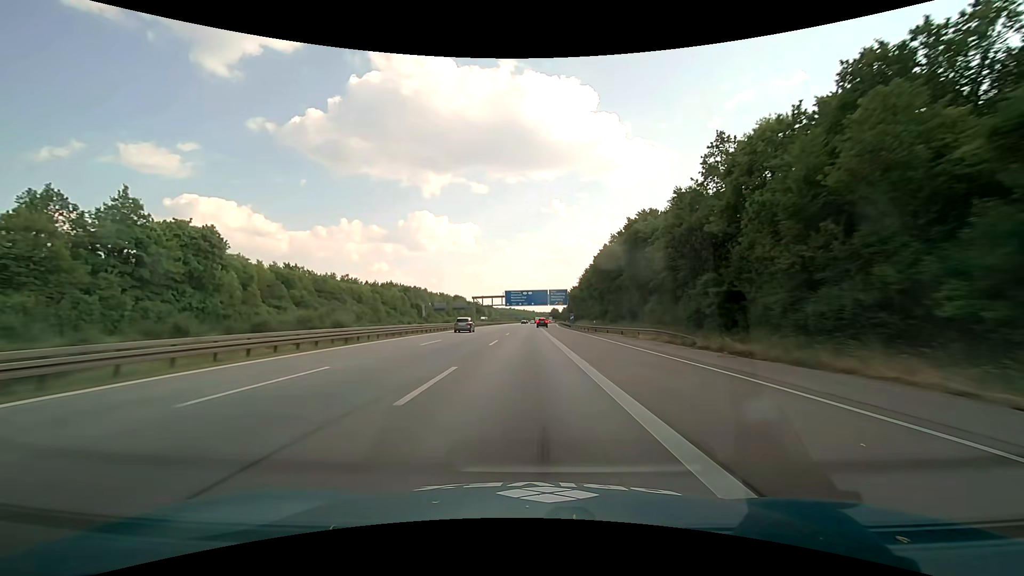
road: motorway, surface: asphalt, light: Day
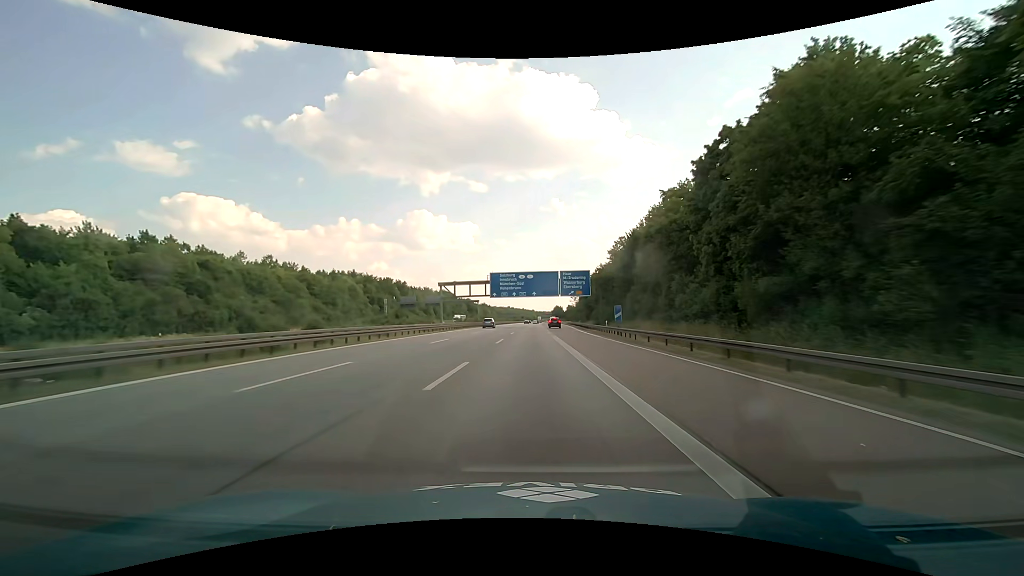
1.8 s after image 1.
(0.0, +52.6) m; 0°
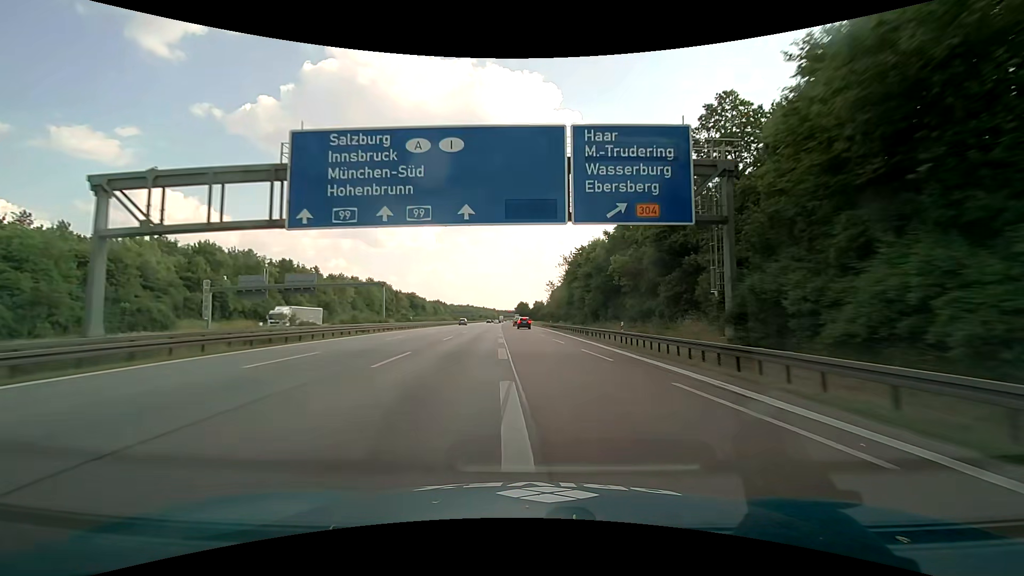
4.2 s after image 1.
(+1.9, +66.7) m; +4°
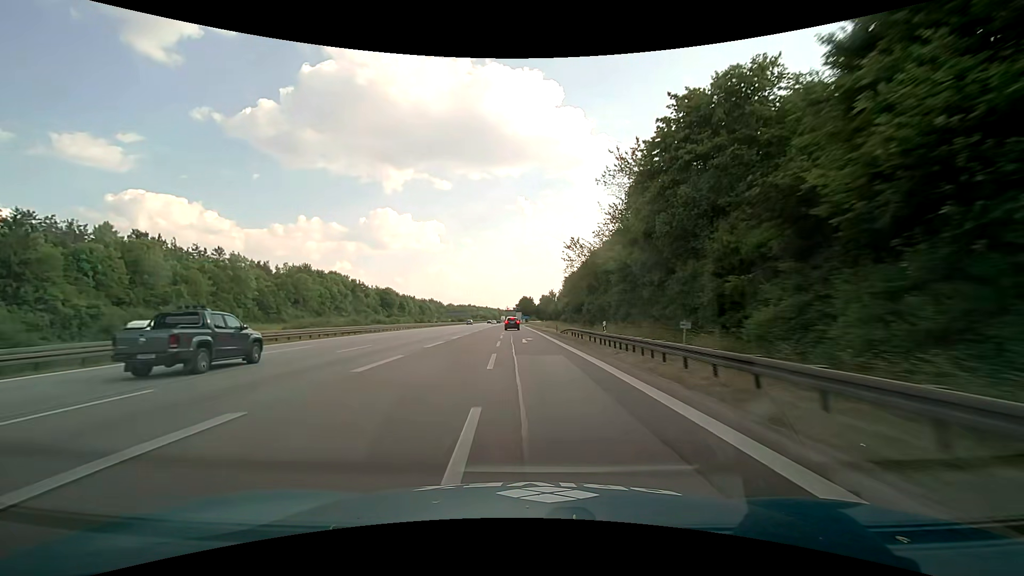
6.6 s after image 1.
(+0.5, +63.1) m; -1°
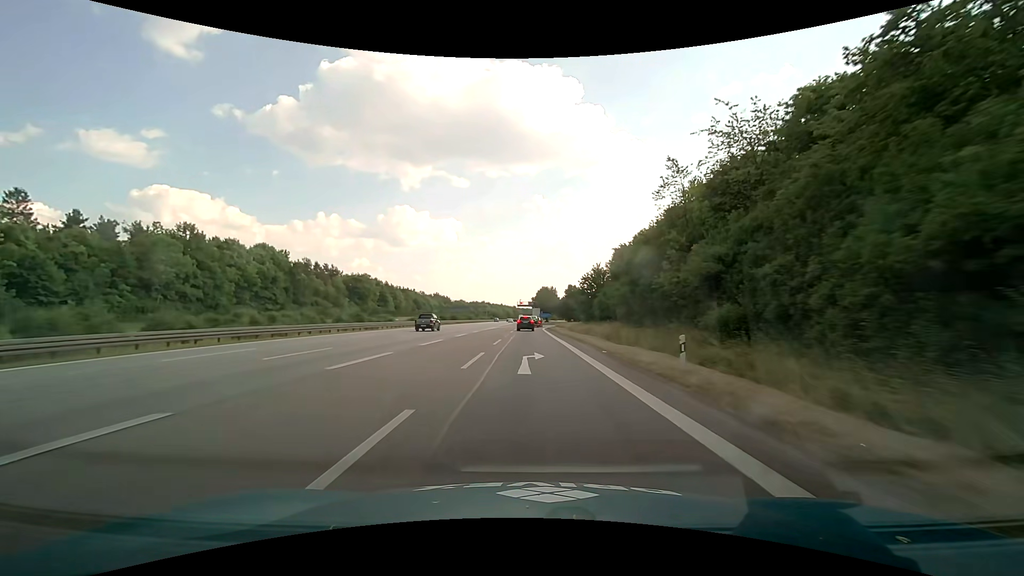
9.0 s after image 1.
(-1.4, +59.1) m; -2°
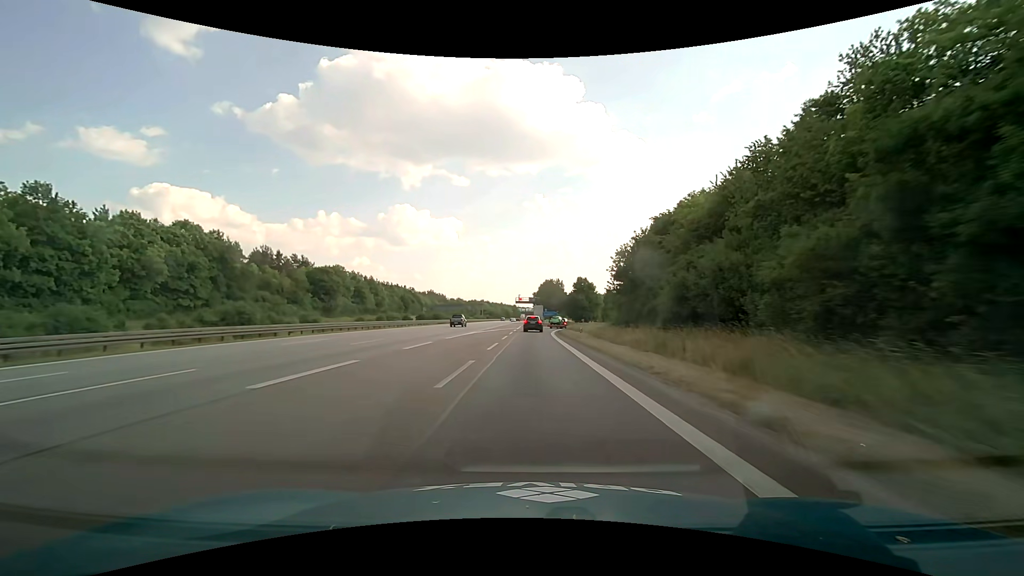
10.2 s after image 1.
(+0.1, +27.5) m; 0°
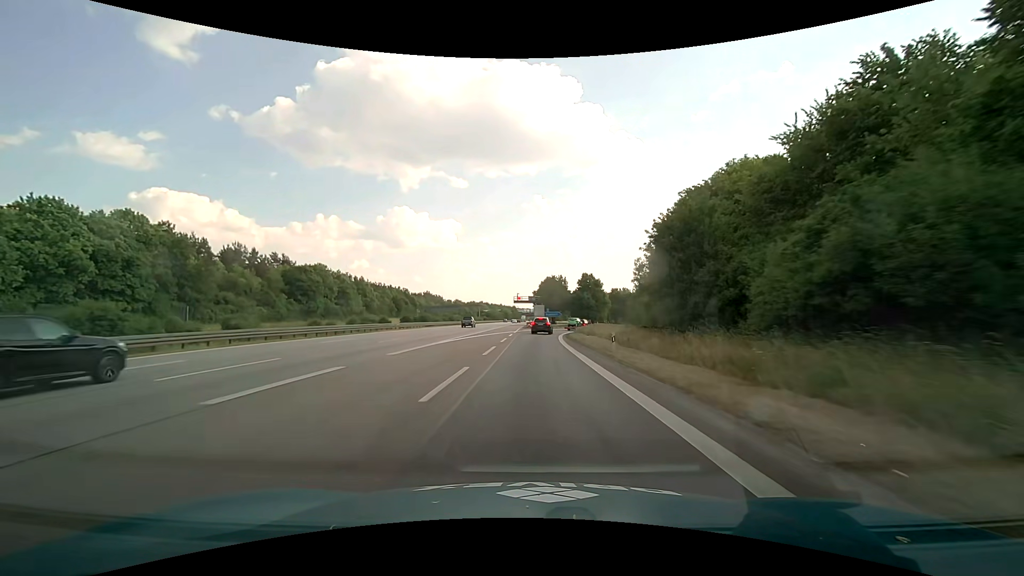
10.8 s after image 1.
(0.0, +13.2) m; 0°
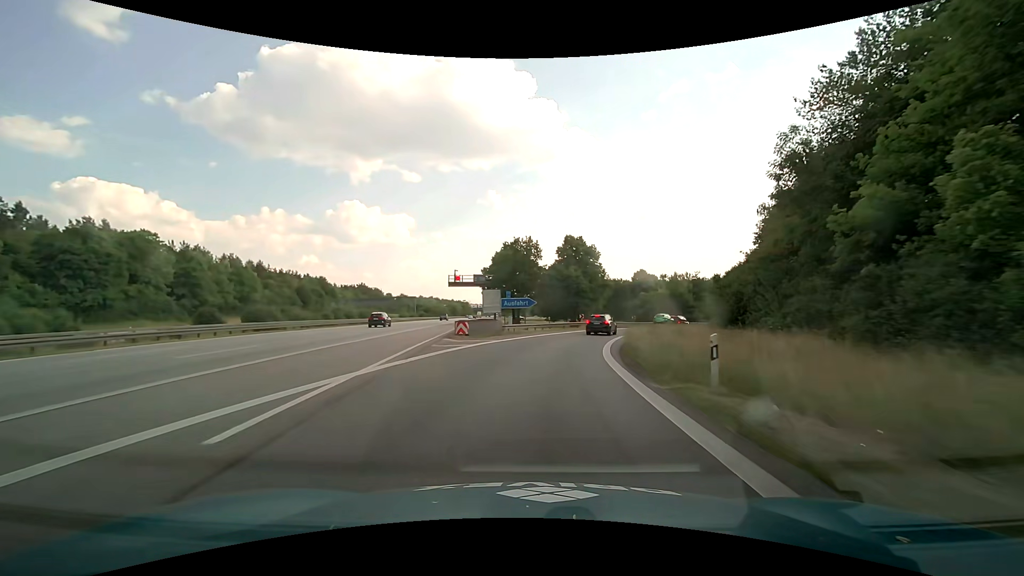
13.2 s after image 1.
(+1.0, +48.9) m; +5°
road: motorway_link
(0, +10) (+1, +20) (+3, +30) (+5, +40) (+9, +49) (+13, +58) (+18, +67) (+23, +75) (+30, +83) (+37, +90) m
